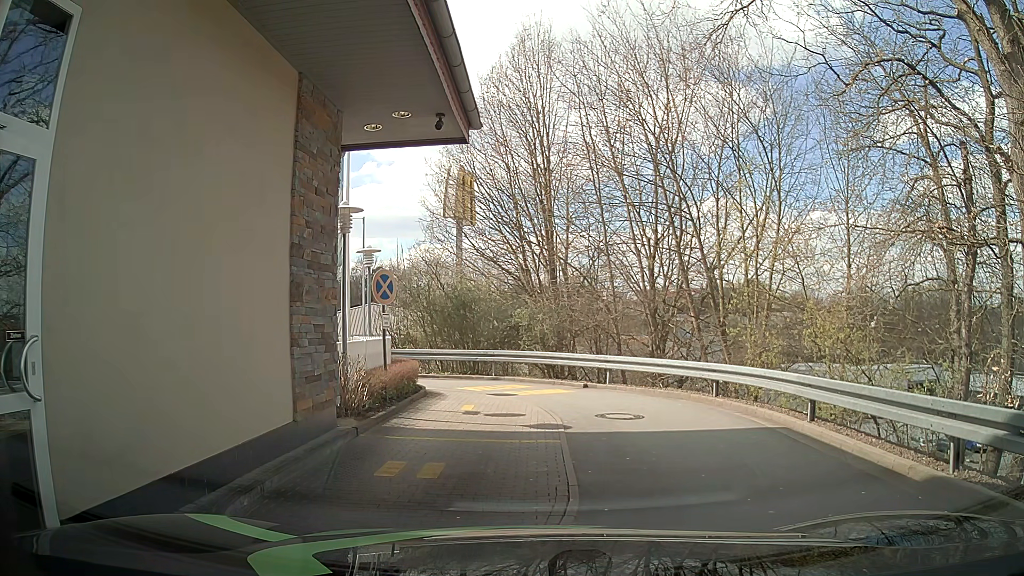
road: tertiary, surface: asphalt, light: Day
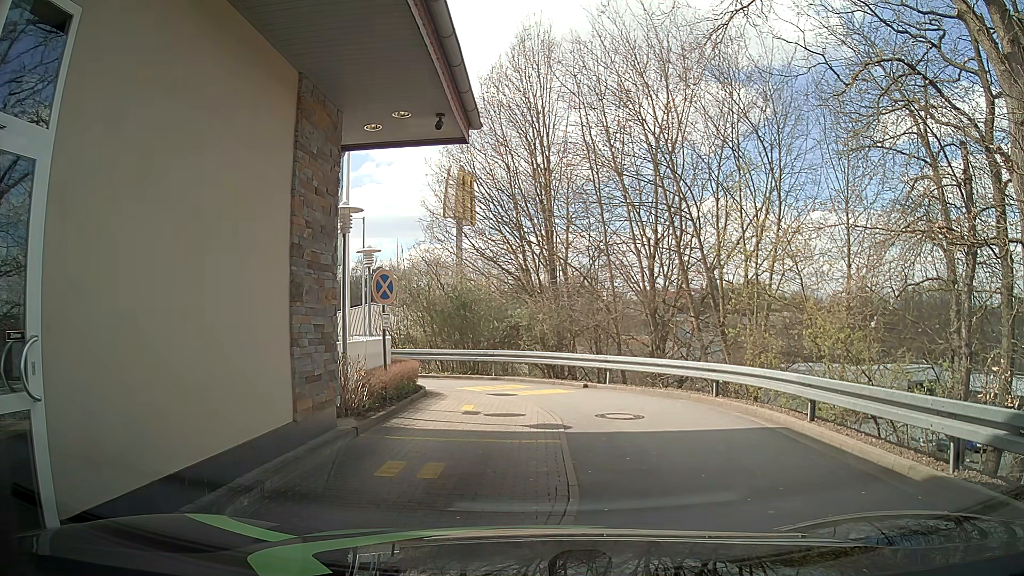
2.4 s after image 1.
(0.0, 0.0) m; 0°
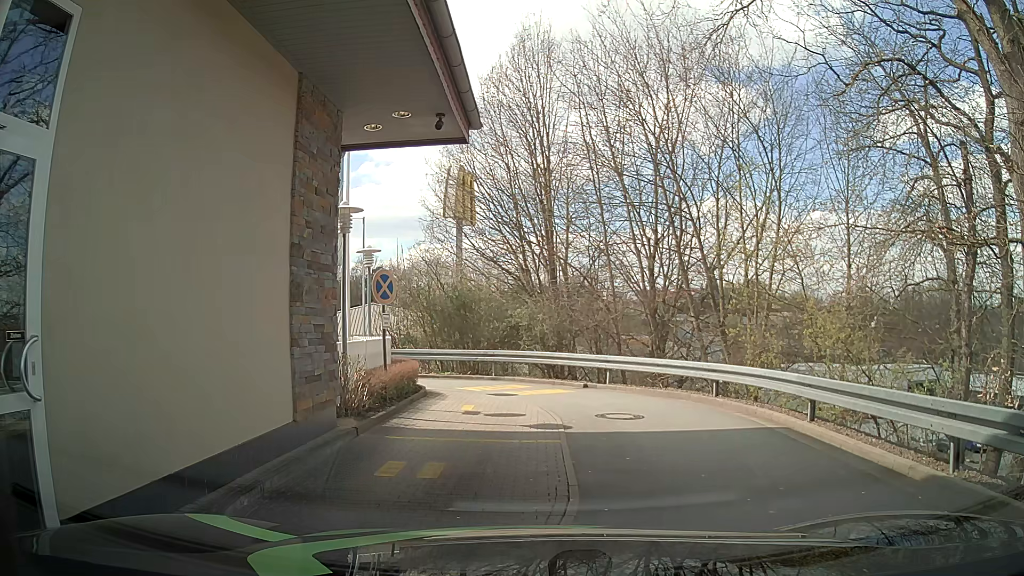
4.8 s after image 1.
(0.0, 0.0) m; 0°
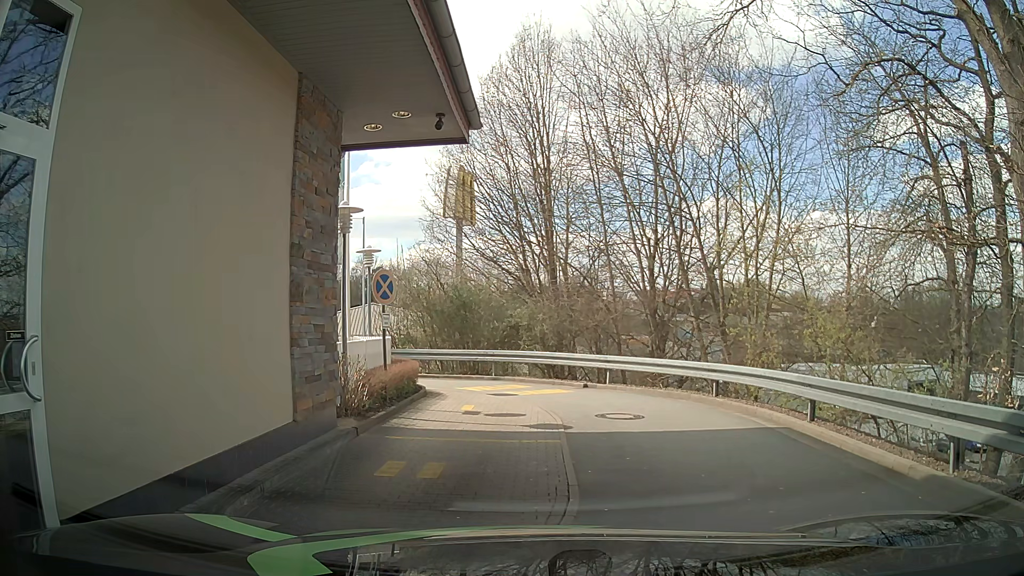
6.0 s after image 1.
(0.0, 0.0) m; 0°
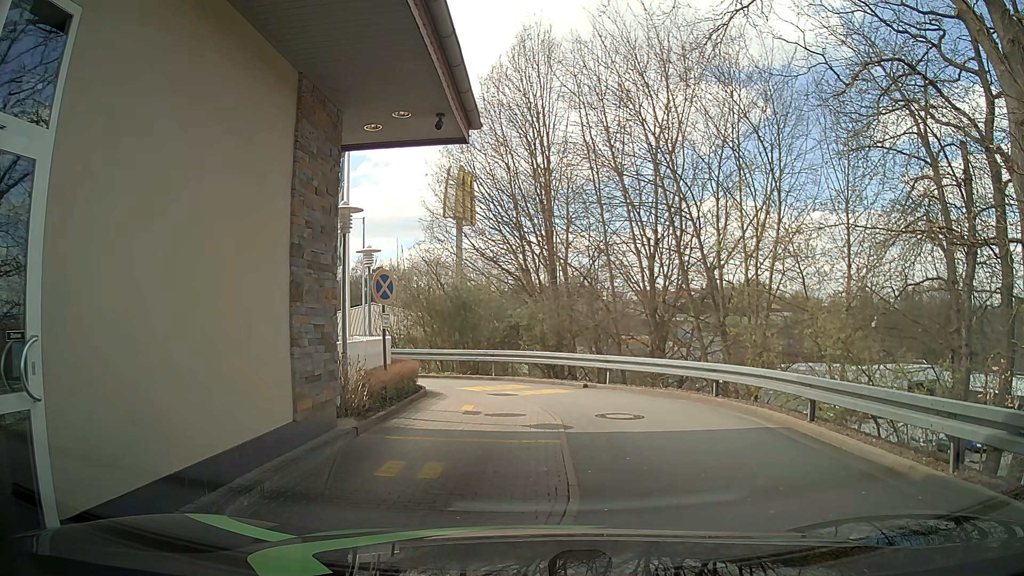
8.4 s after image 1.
(0.0, 0.0) m; 0°
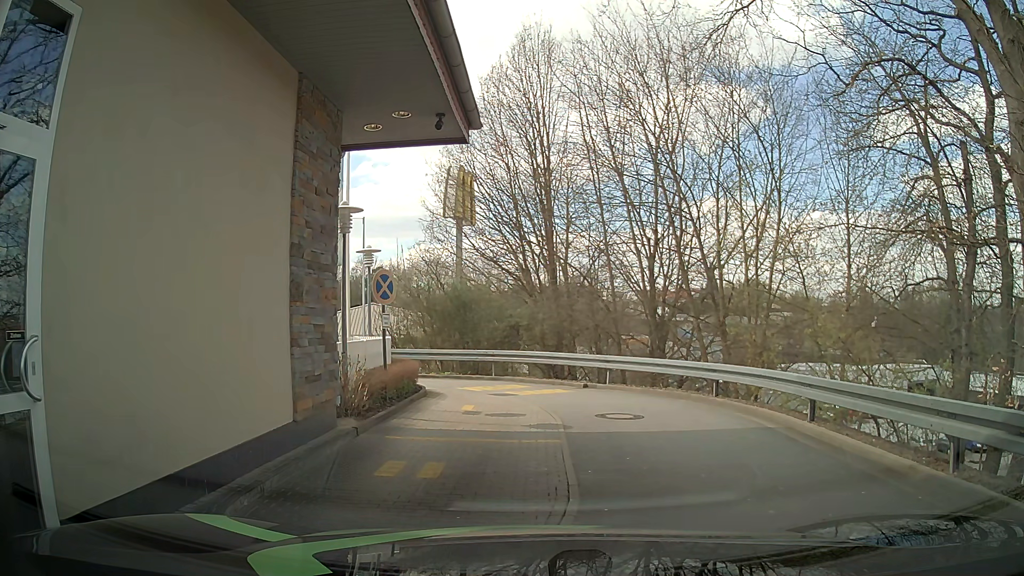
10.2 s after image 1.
(0.0, 0.0) m; 0°
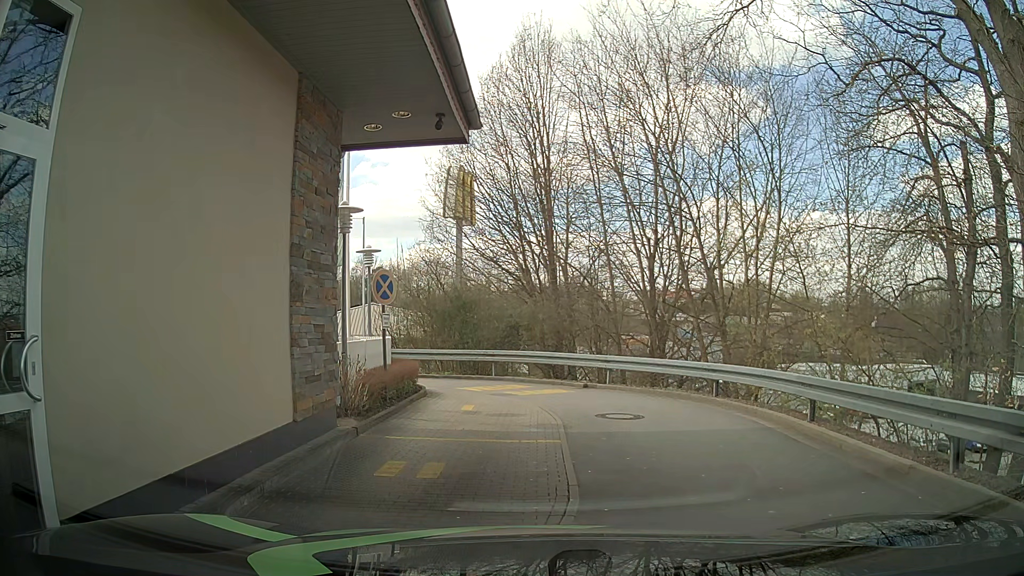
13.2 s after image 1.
(0.0, 0.0) m; 0°
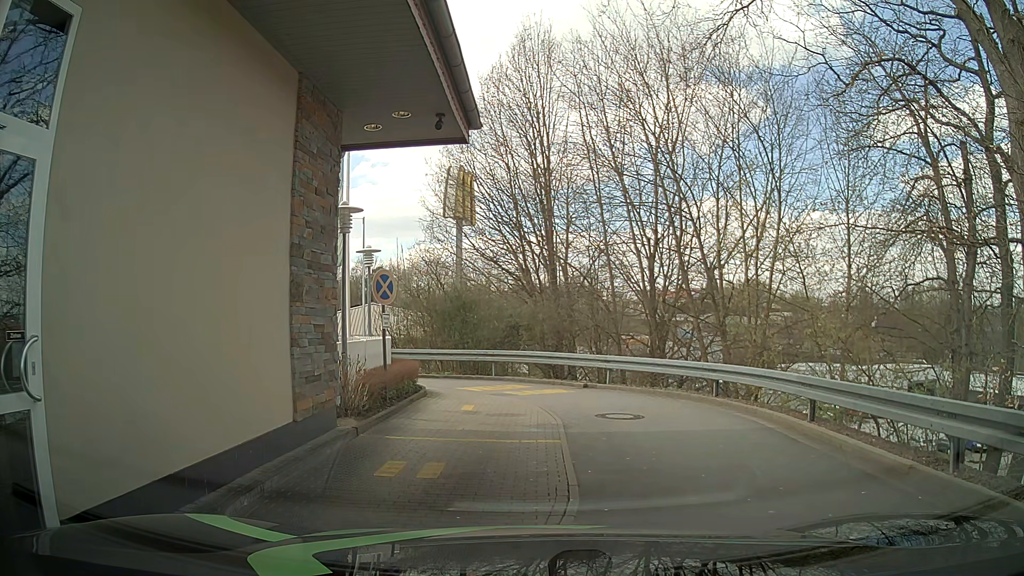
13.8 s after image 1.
(0.0, 0.0) m; 0°
